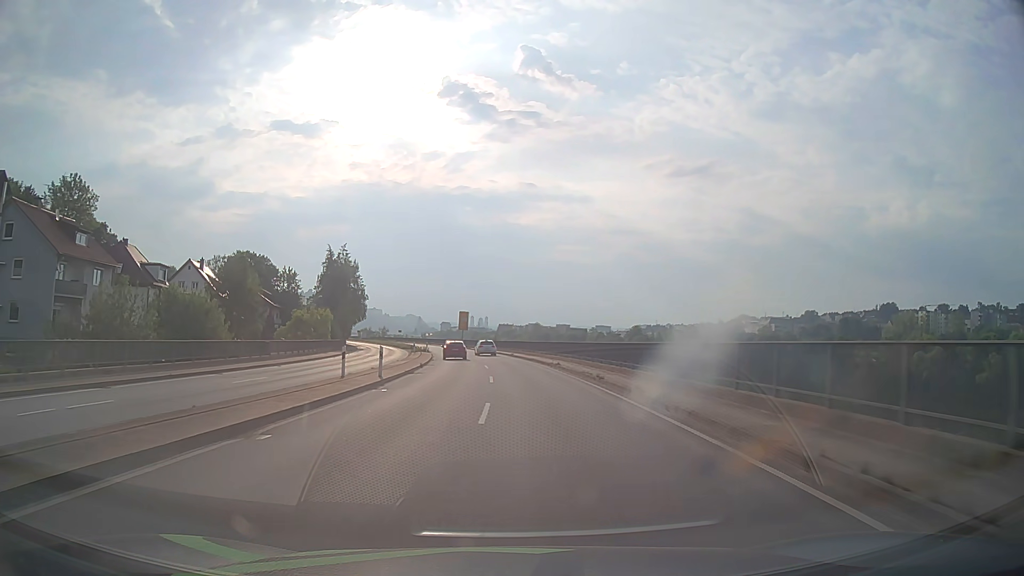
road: primary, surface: asphalt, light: Day
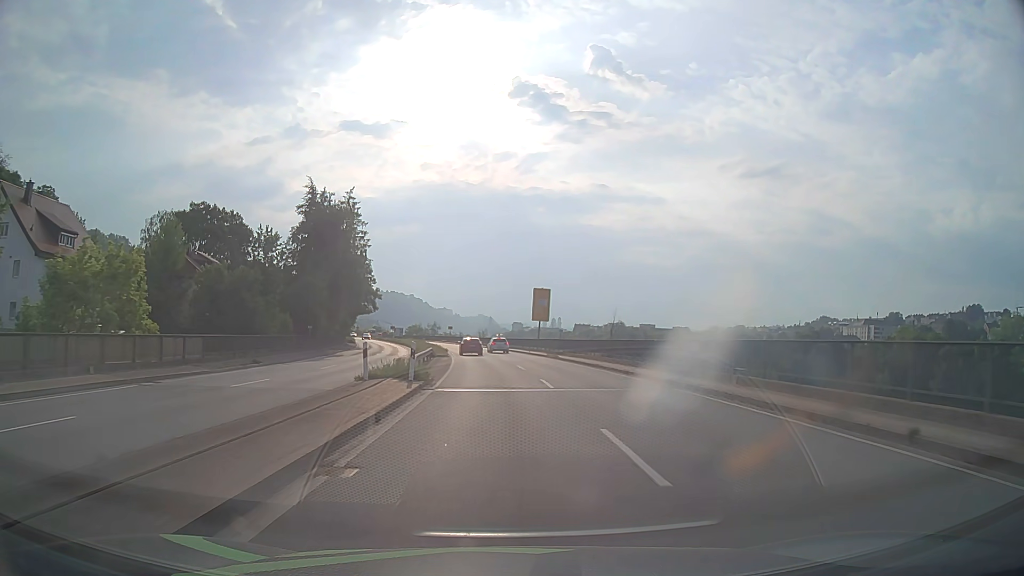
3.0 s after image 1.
(-3.8, +53.0) m; -6°
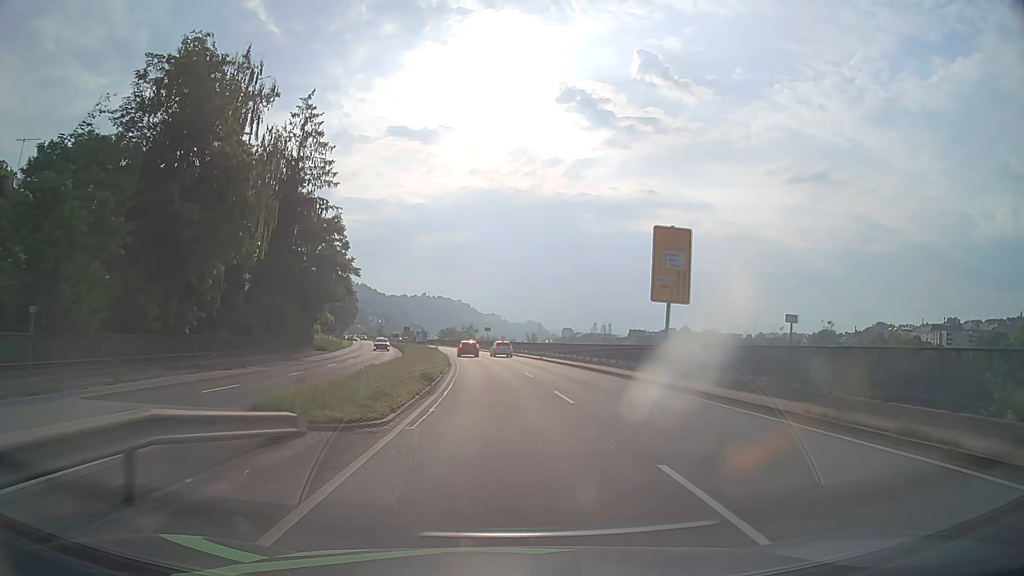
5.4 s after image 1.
(-1.3, +38.6) m; -4°
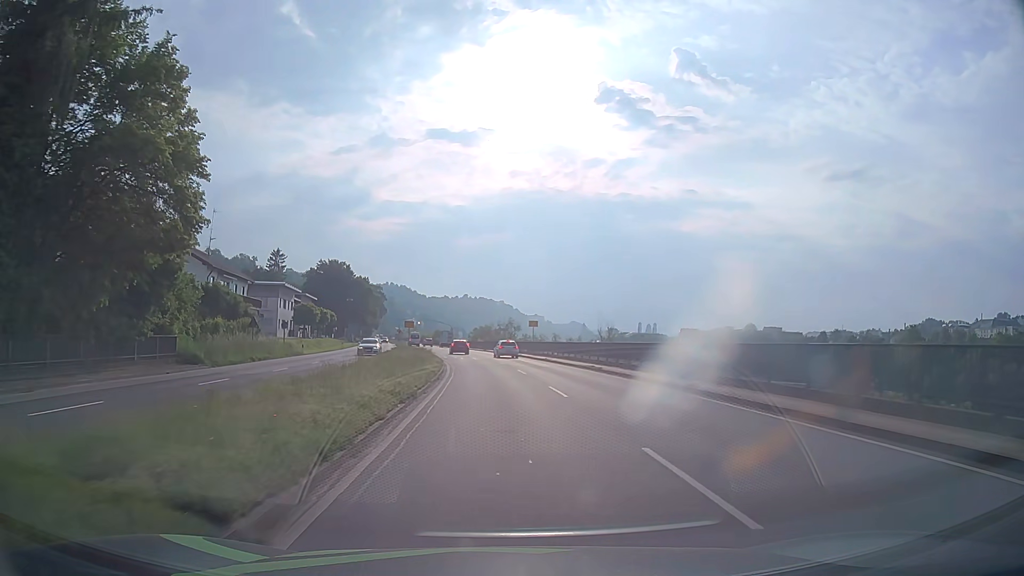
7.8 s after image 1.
(-1.0, +34.4) m; -3°
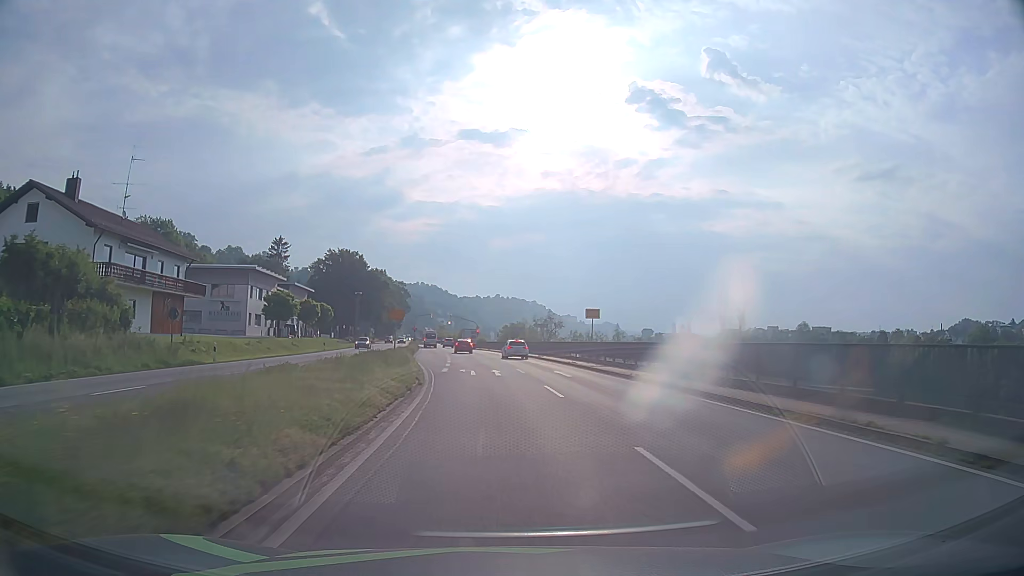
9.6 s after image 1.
(-0.7, +24.0) m; -3°
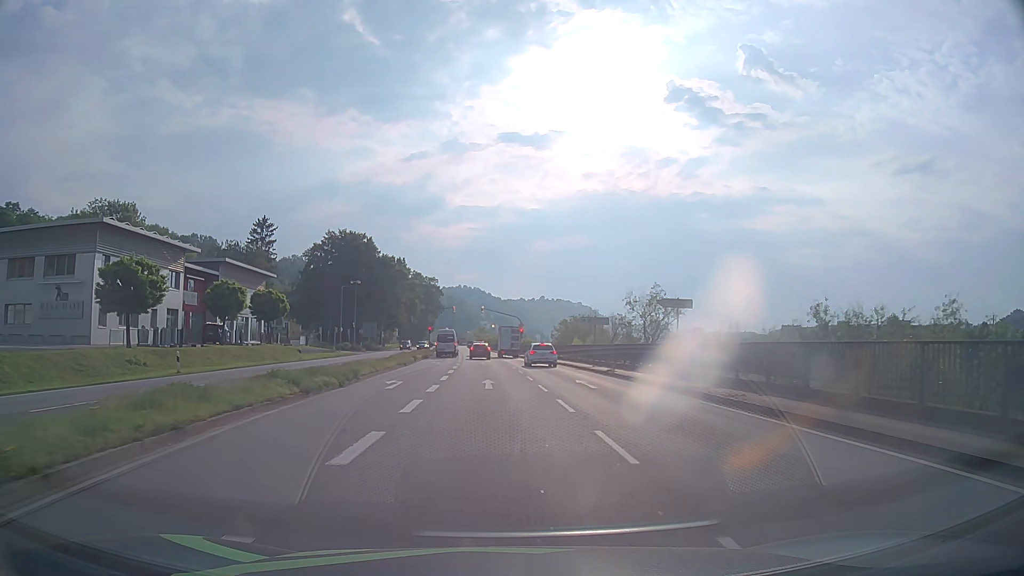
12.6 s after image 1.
(-1.4, +38.8) m; -4°
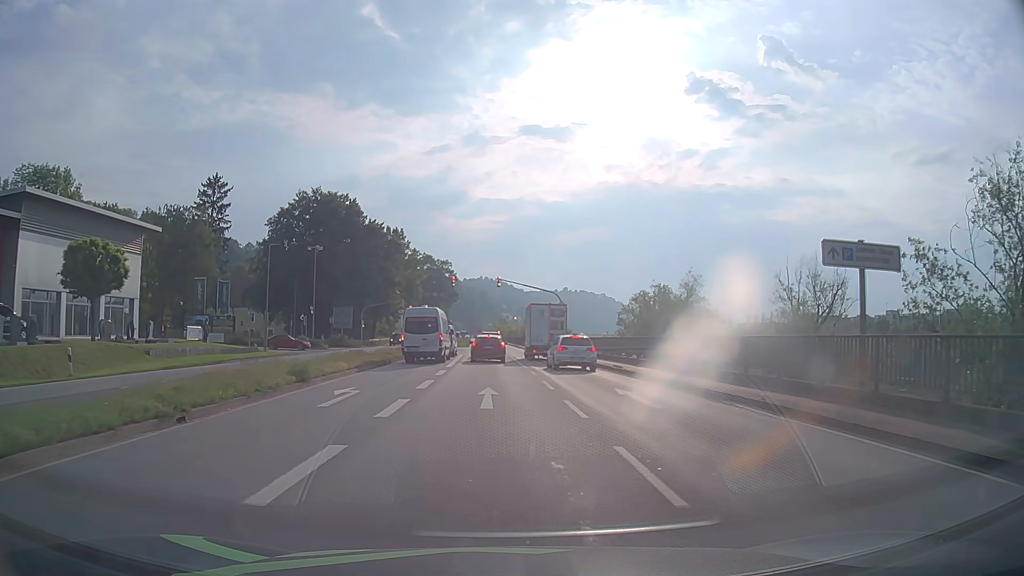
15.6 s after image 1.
(-0.6, +31.7) m; -2°
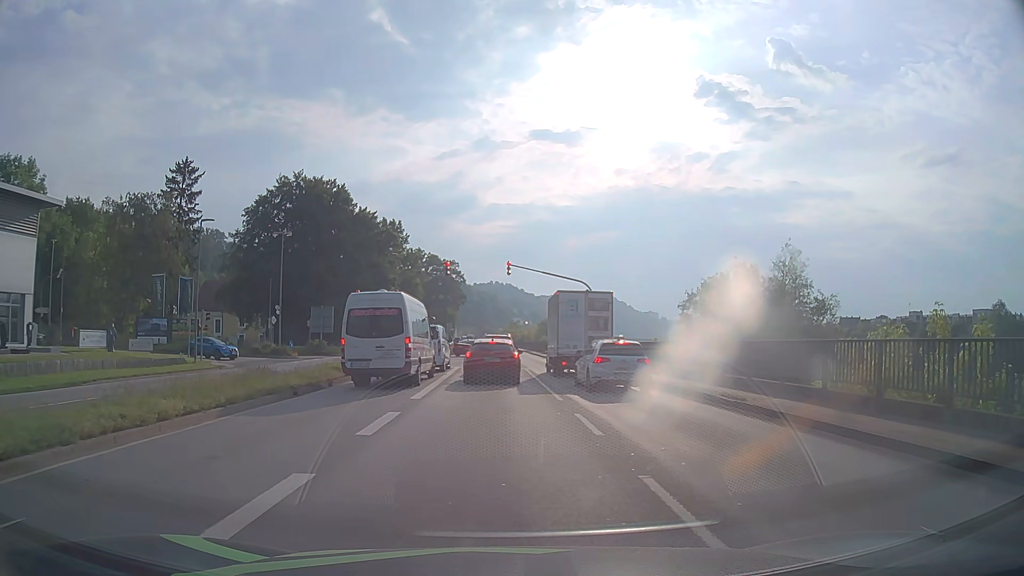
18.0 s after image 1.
(-0.1, +13.2) m; -1°
(0, +10) (-1, +20) (-1, +30) (-1, +40) (-1, +50) (-2, +60) (-2, +70) (-2, +80) (-2, +90) (-3, +100) m
